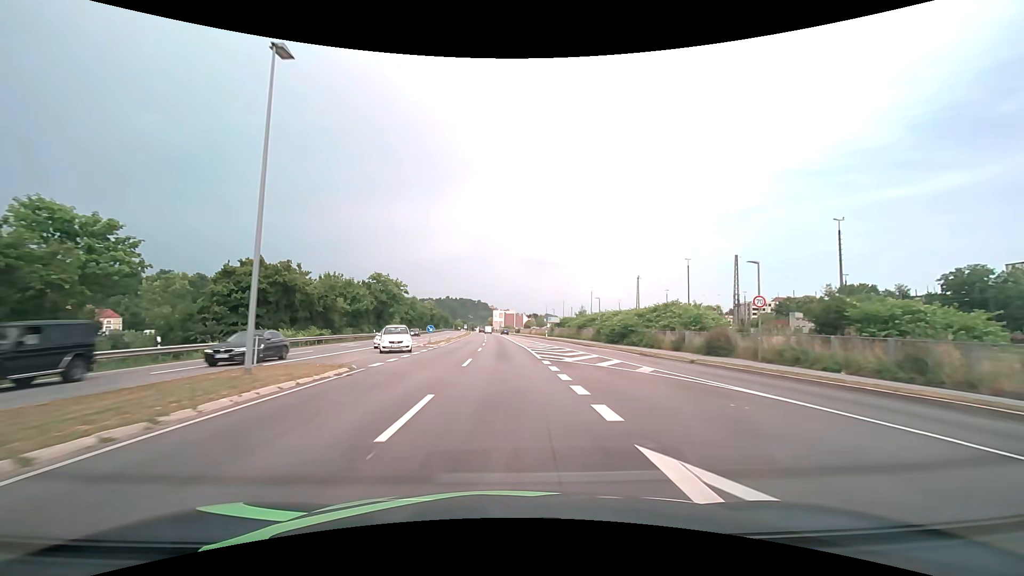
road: primary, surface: asphalt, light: Day
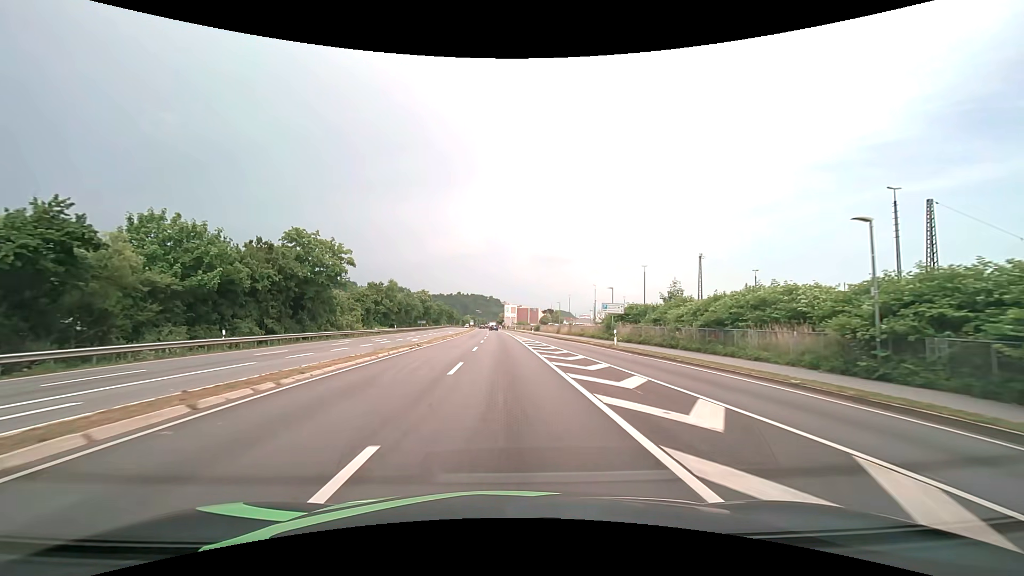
(-0.4, +40.6) m; -1°
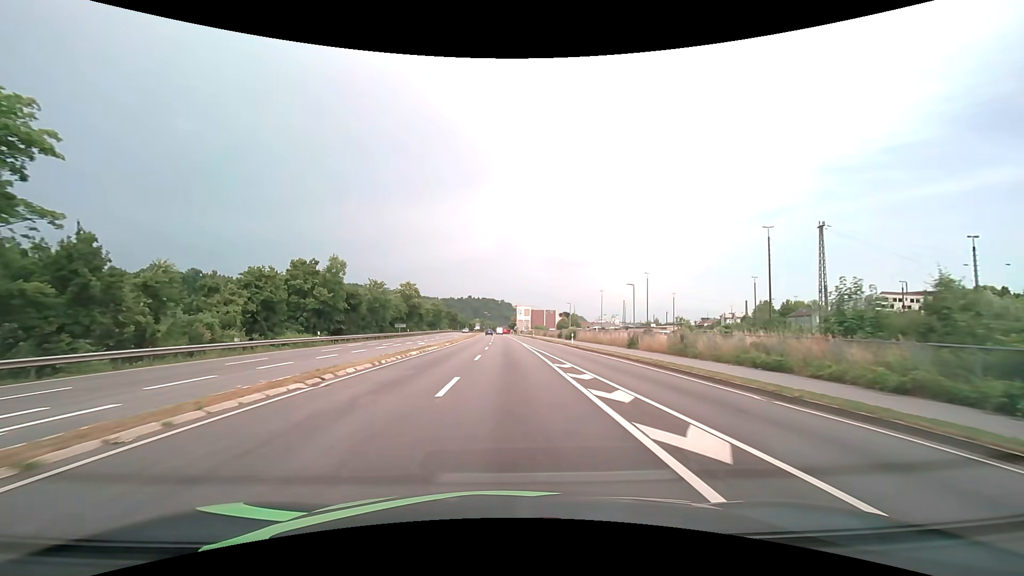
(-0.5, +39.6) m; -1°
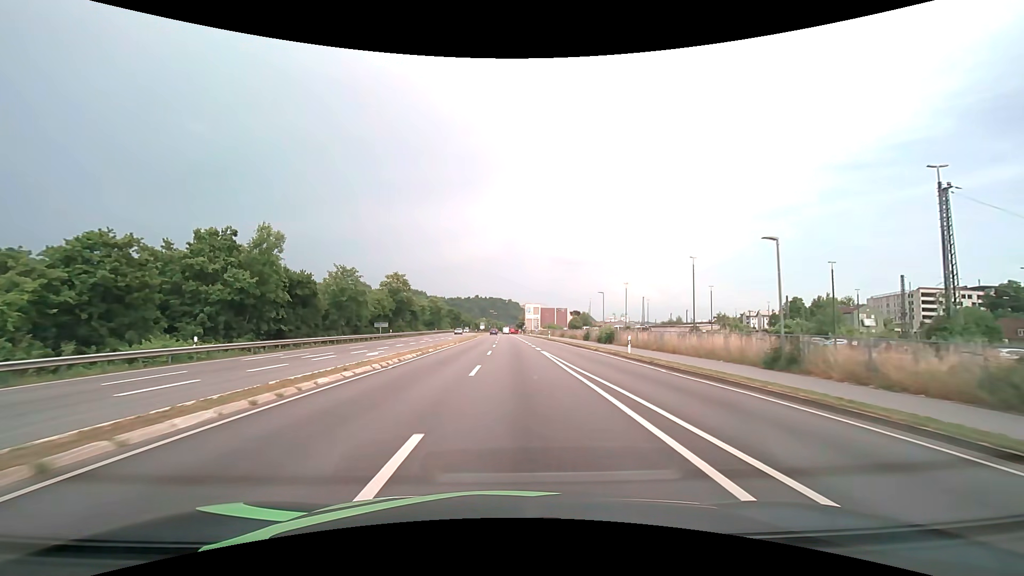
(-0.1, +19.5) m; -1°
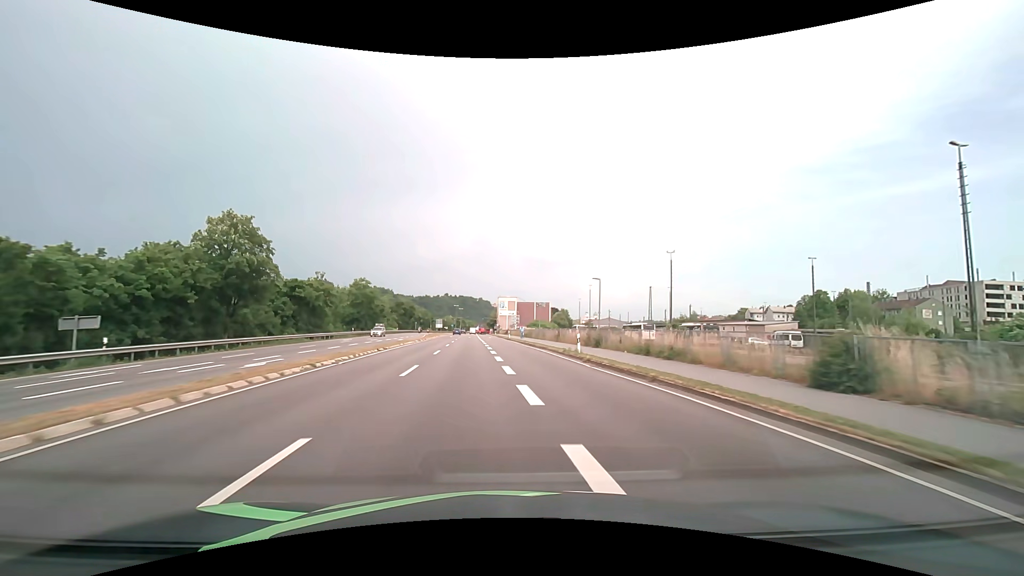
(+0.9, +48.0) m; +3°
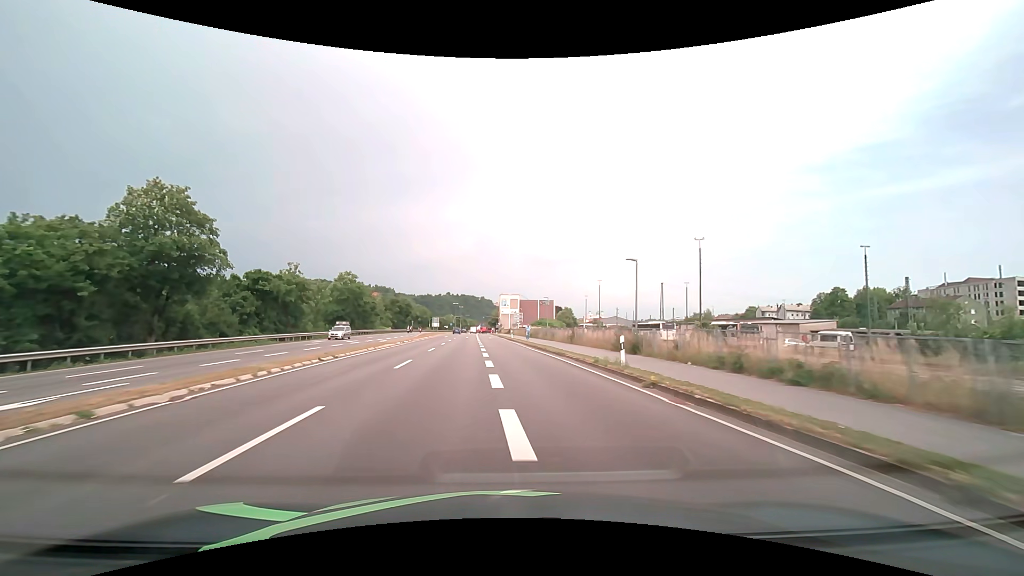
(0.0, +9.6) m; 0°
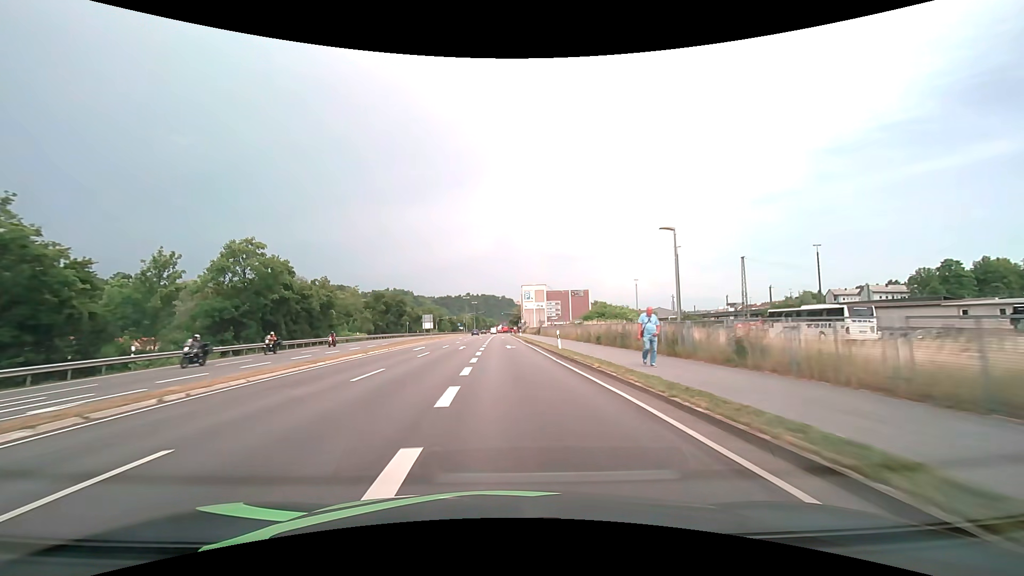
(-1.1, +38.4) m; -3°
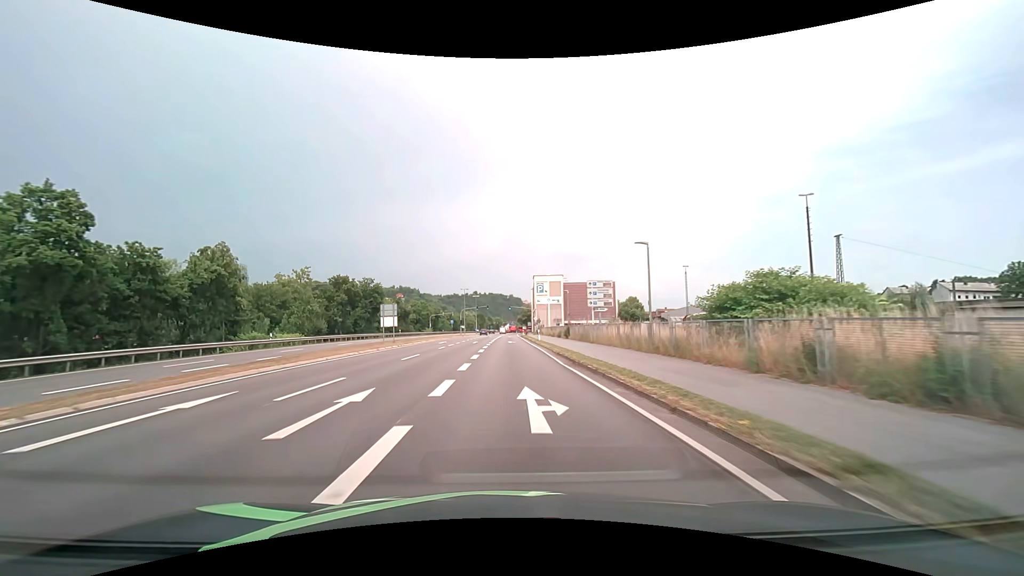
(-0.3, +28.4) m; -1°
(0, +10) (0, +20) (0, +30) (0, +40) (0, +50) (0, +60) (0, +70) (0, +80) (0, +90) (+1, +100) m
